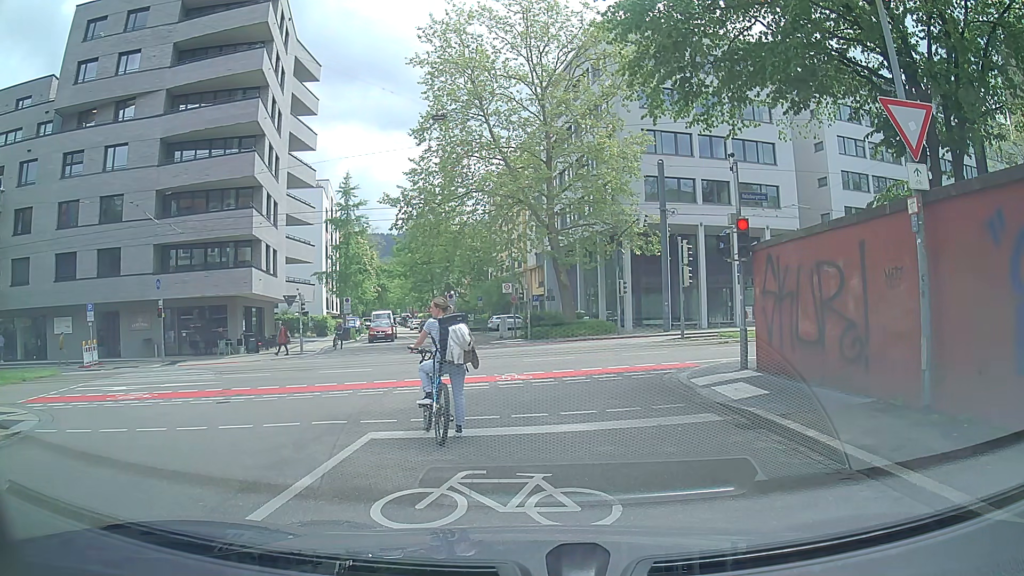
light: Day
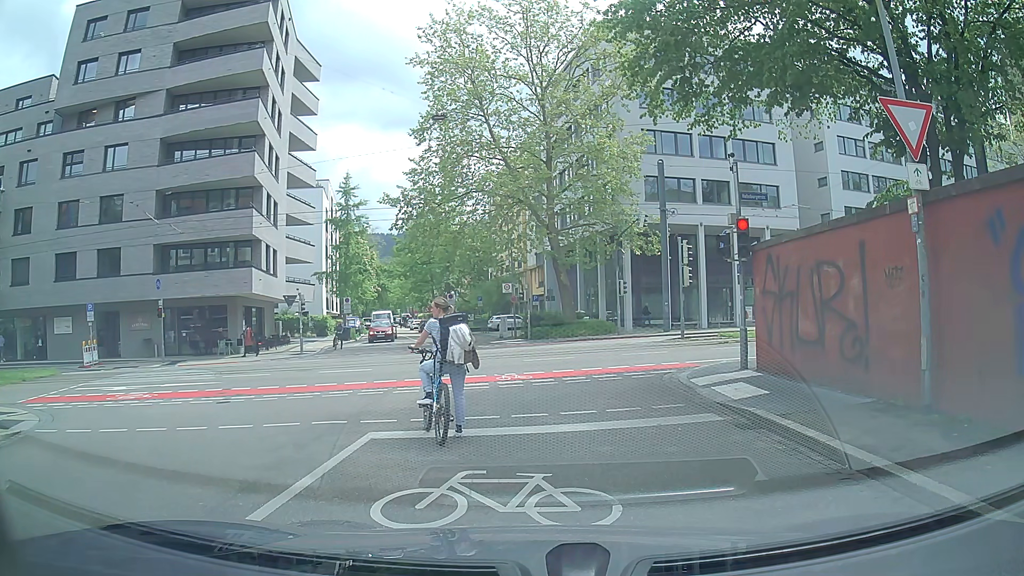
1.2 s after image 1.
(0.0, 0.0) m; 0°
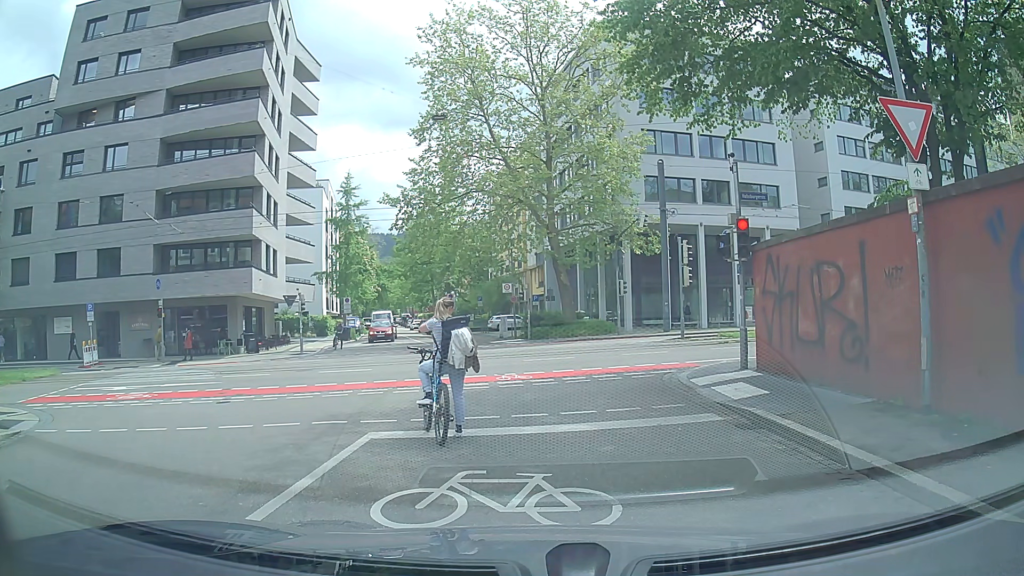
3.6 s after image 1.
(0.0, 0.0) m; 0°
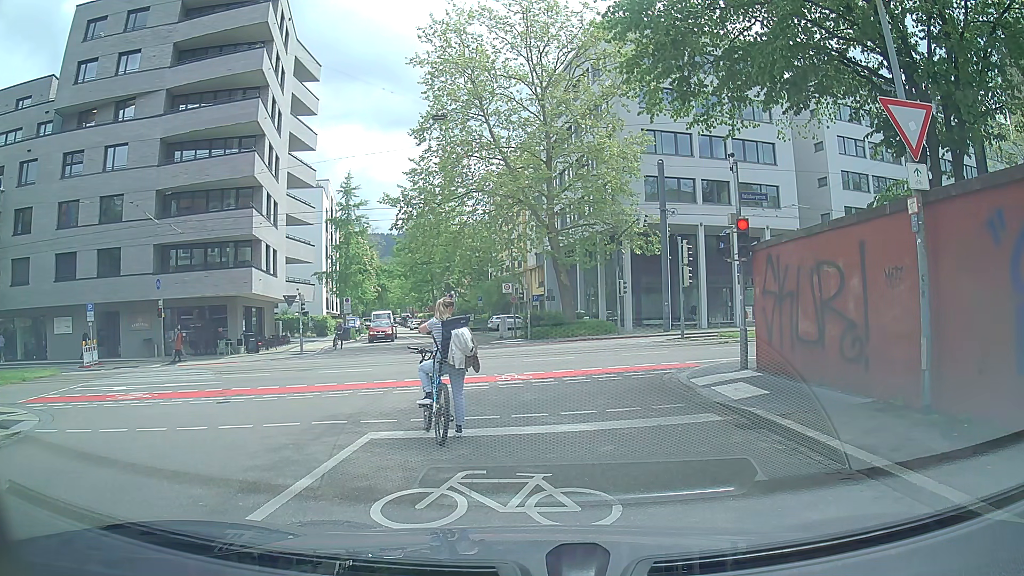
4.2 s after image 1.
(0.0, 0.0) m; 0°
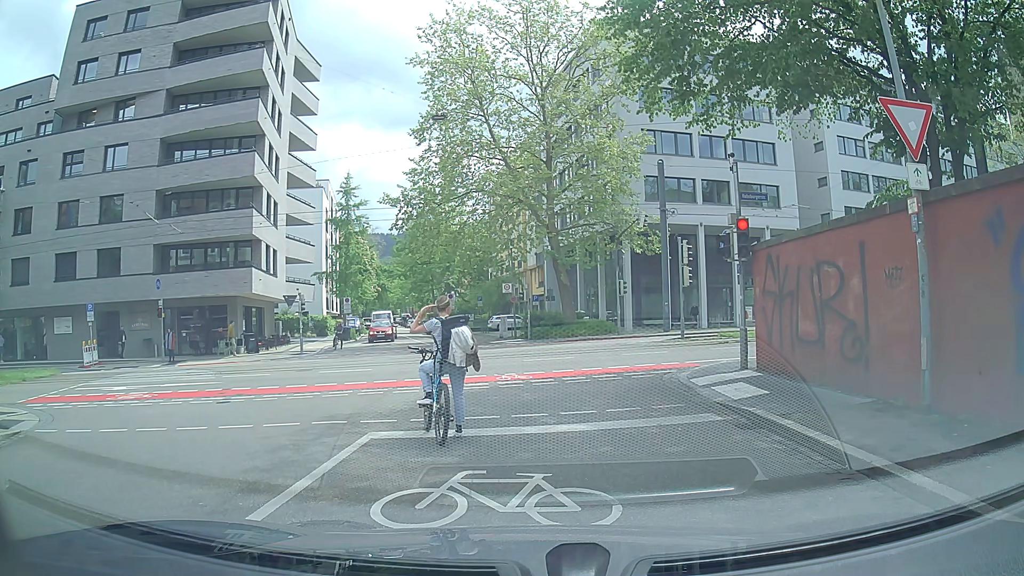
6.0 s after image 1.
(0.0, 0.0) m; 0°
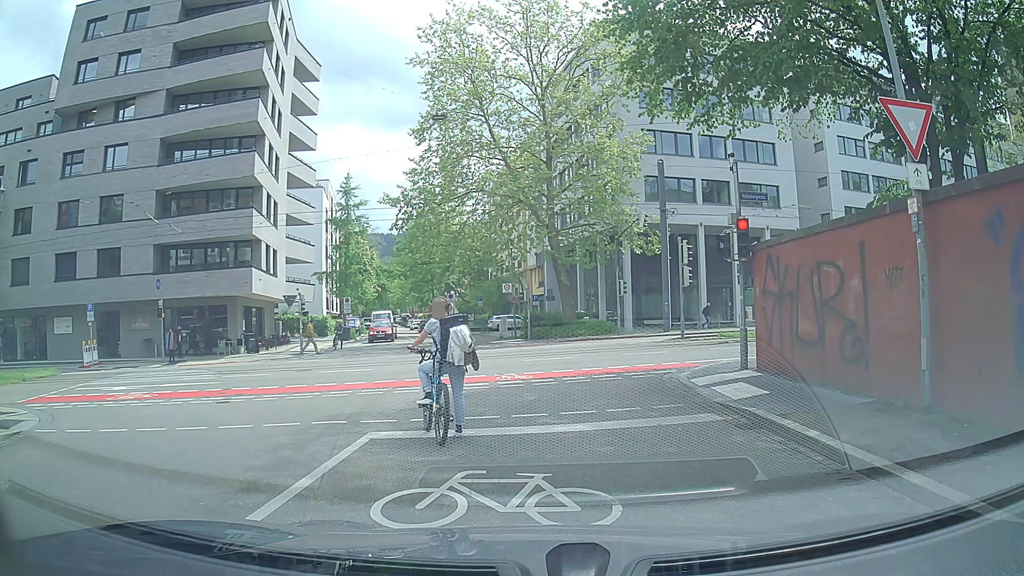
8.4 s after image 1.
(0.0, 0.0) m; 0°
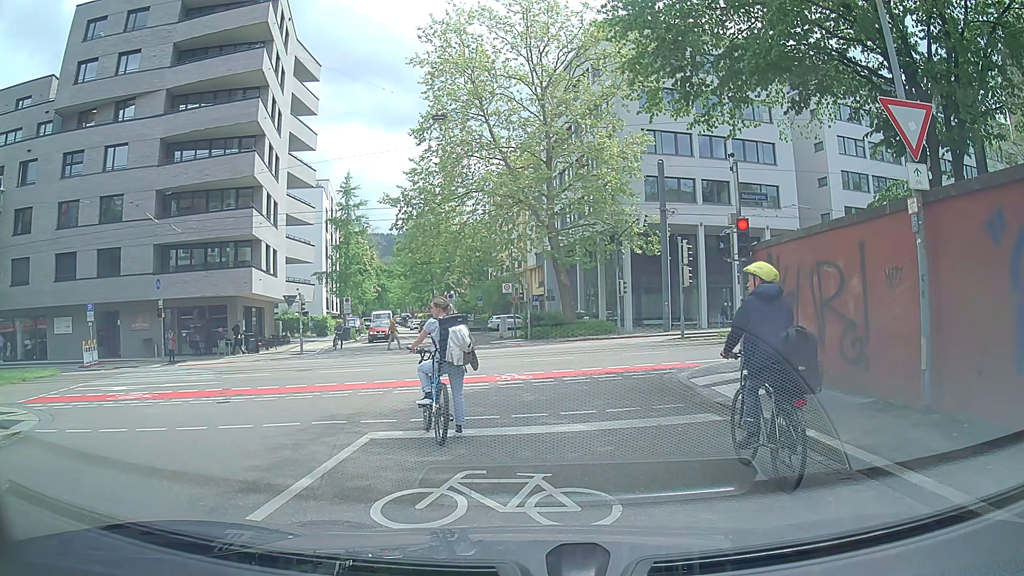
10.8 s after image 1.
(0.0, 0.0) m; 0°
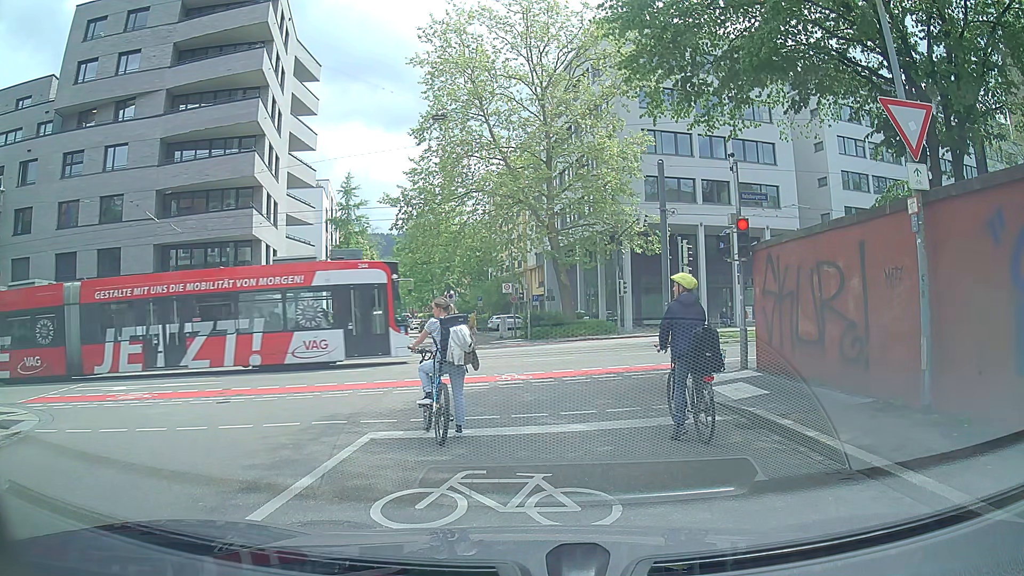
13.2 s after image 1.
(0.0, 0.0) m; 0°
